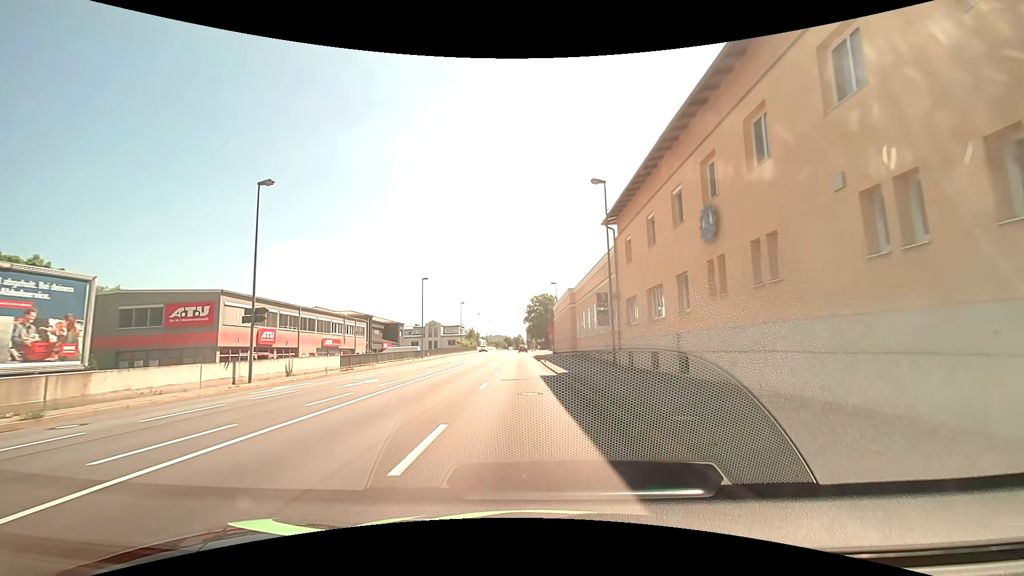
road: primary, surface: asphalt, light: Day
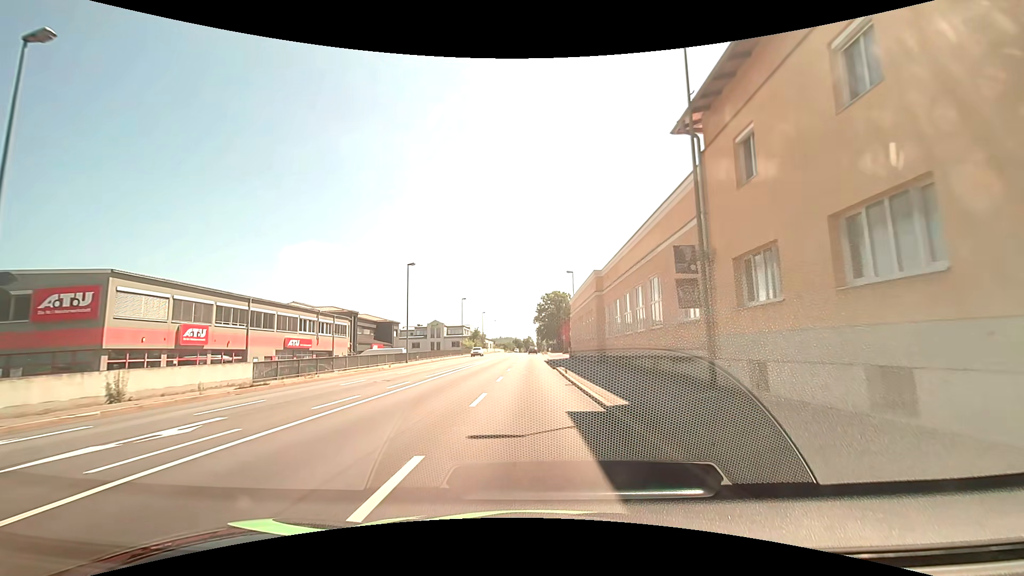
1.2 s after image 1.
(-0.1, +12.9) m; -1°
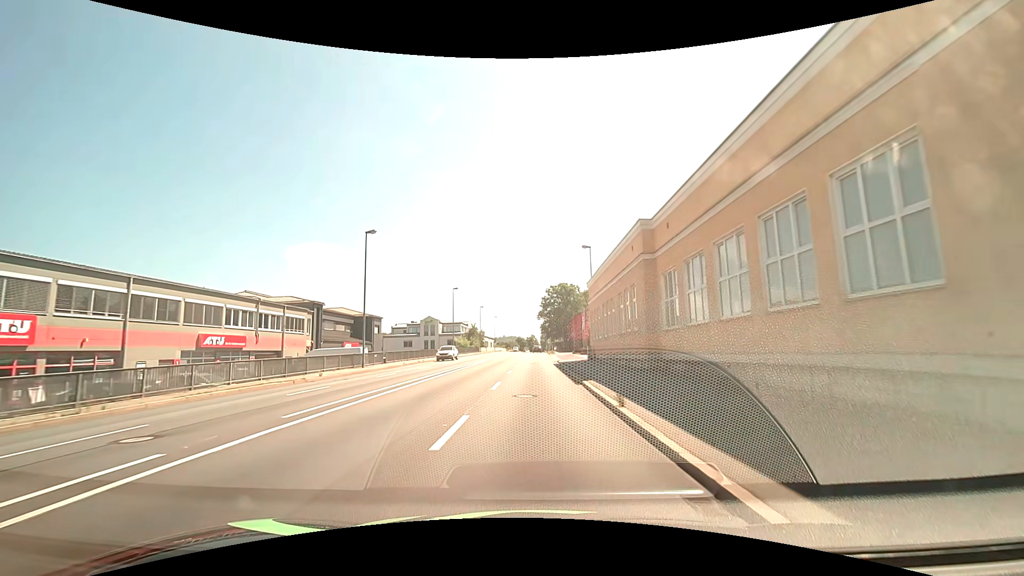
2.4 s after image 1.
(0.0, +14.5) m; -1°
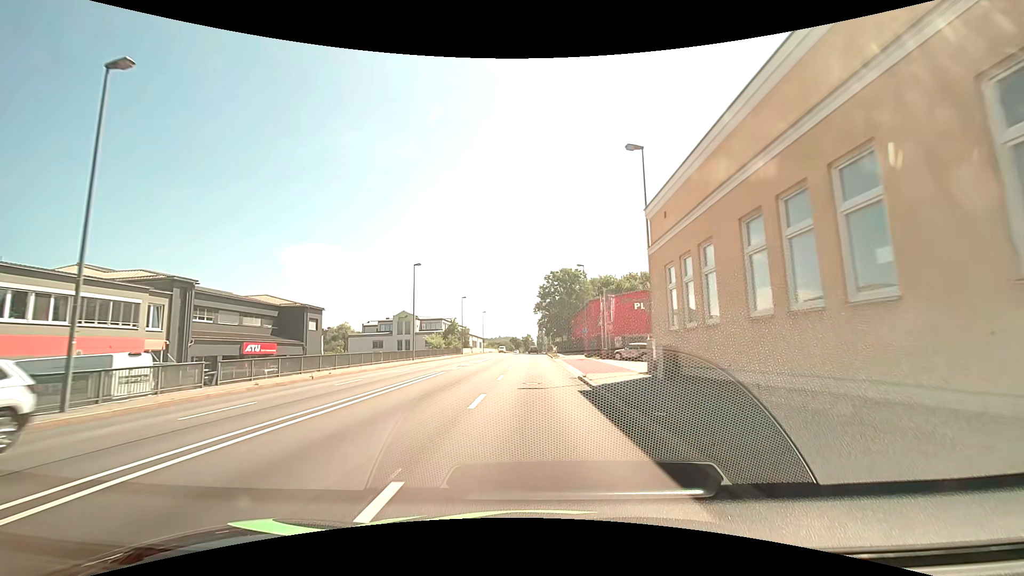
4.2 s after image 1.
(+0.2, +23.2) m; +1°
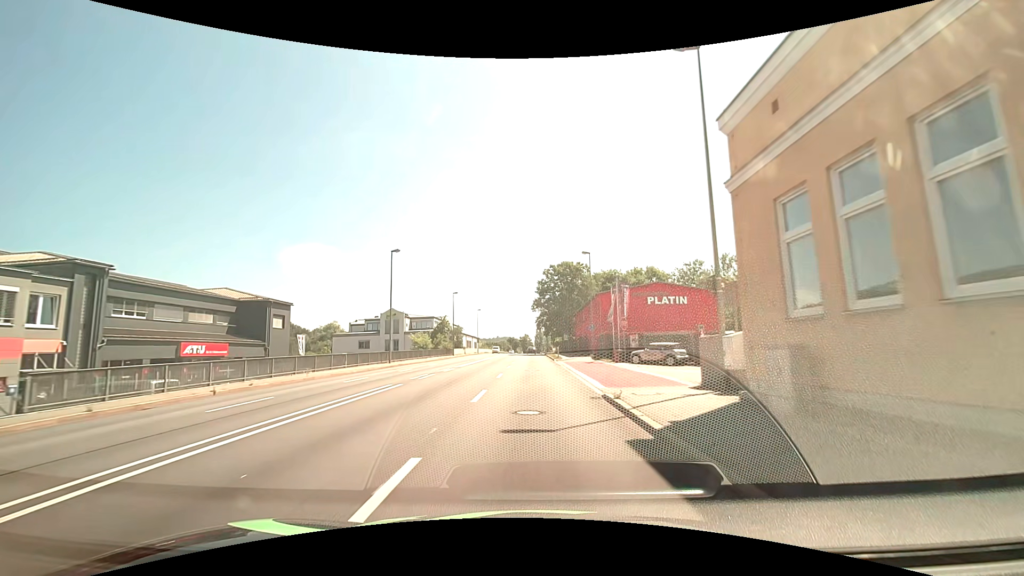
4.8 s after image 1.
(0.0, +7.9) m; -1°
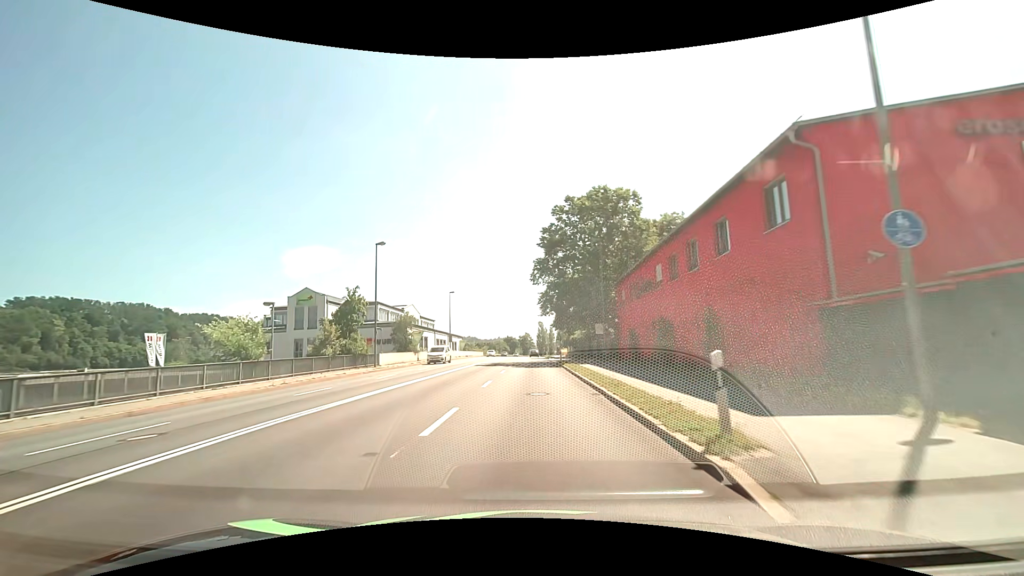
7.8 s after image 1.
(+0.8, +40.6) m; +1°
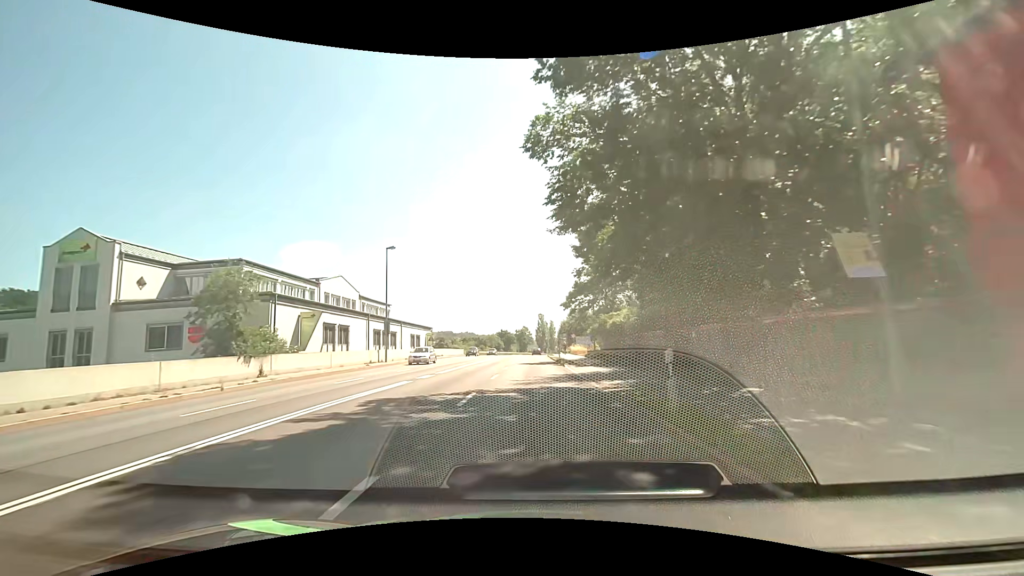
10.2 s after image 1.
(-0.1, +32.8) m; 0°
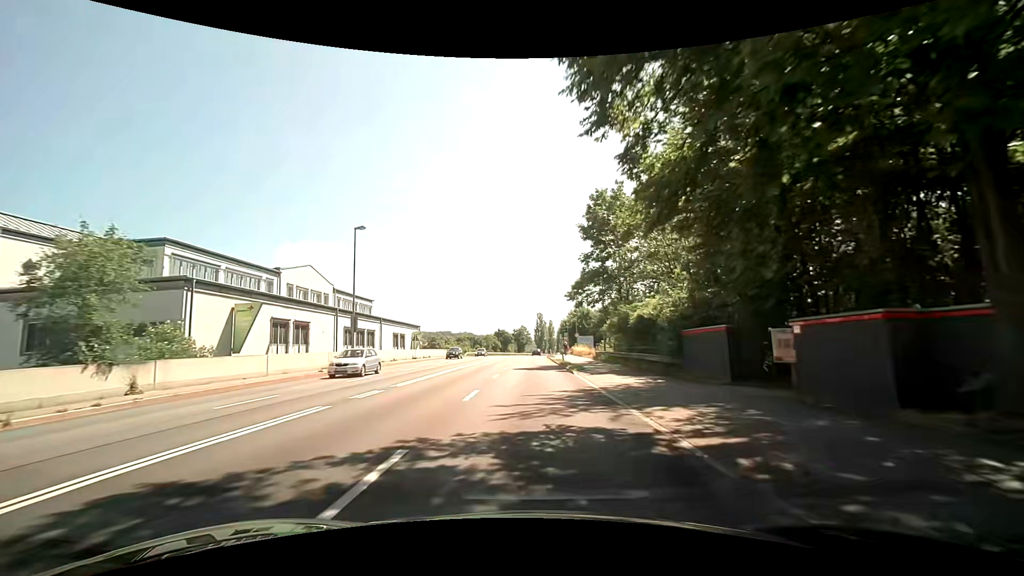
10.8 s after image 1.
(0.0, +7.7) m; 0°
(0, +10) (0, +20) (0, +30) (0, +40) (0, +50) (0, +60) (0, +70) (0, +80) (+1, +90) (+1, +100) m
